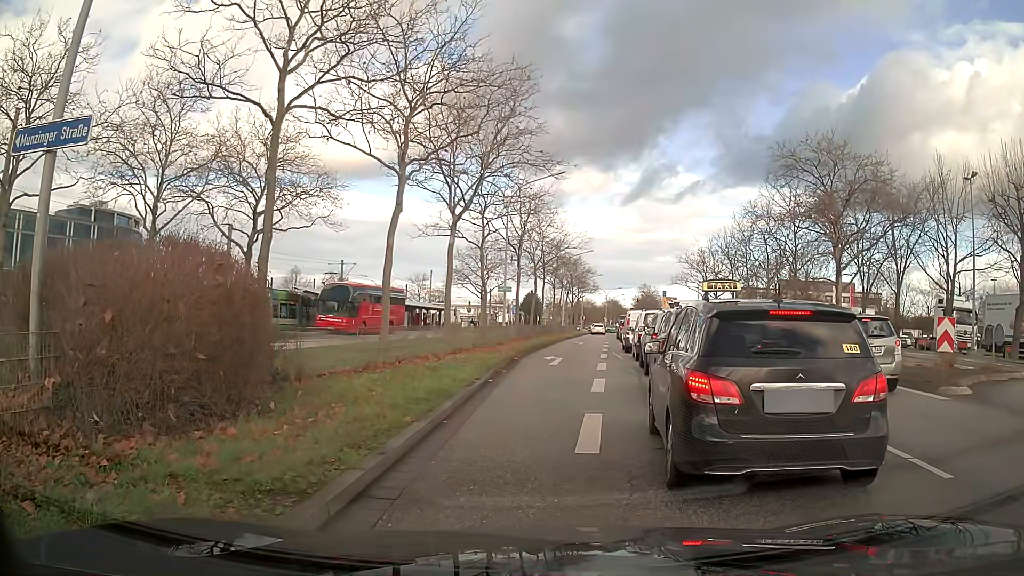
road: primary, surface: asphalt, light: Day
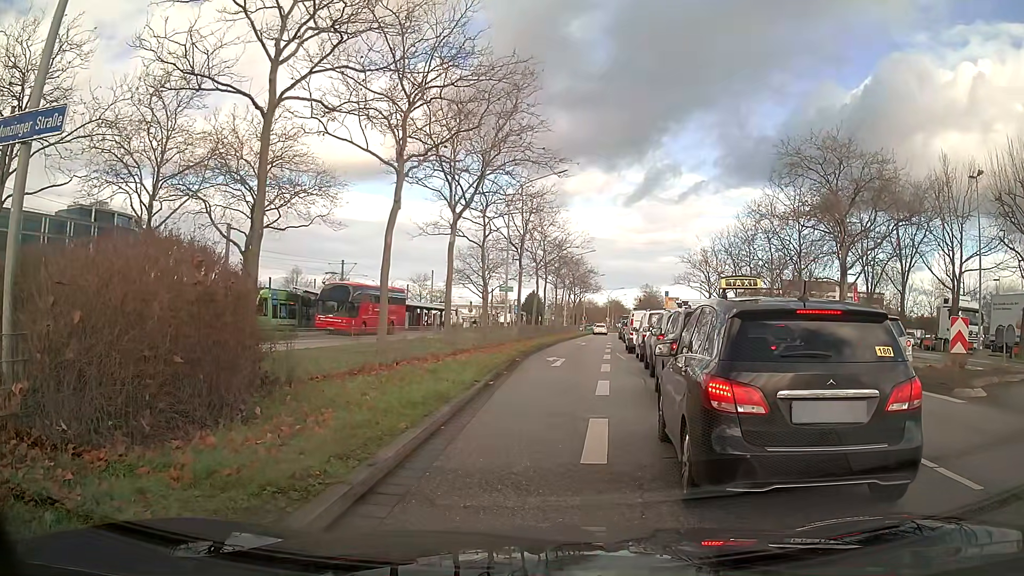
(0.0, +0.5) m; 0°
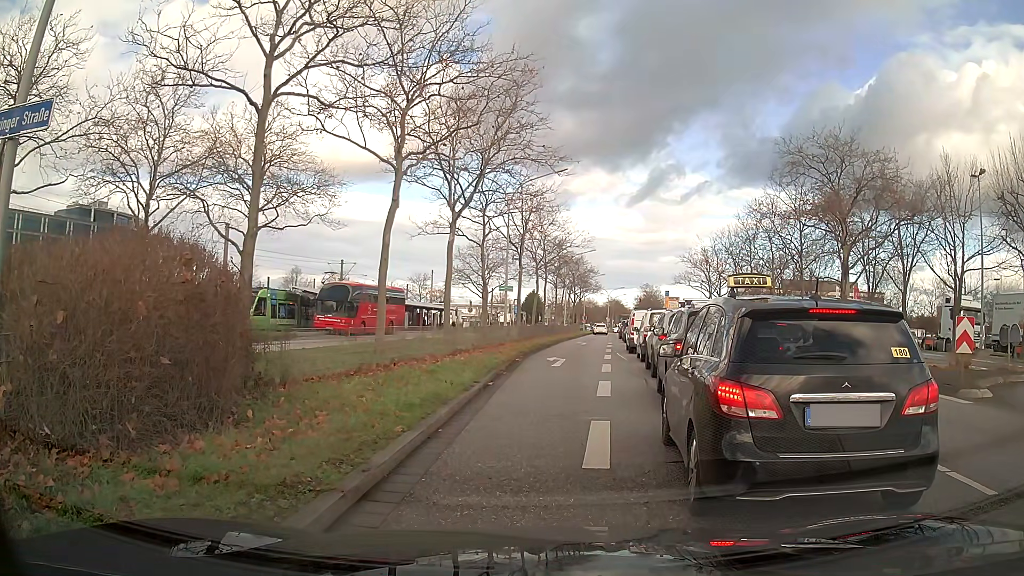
(0.0, +0.3) m; 0°
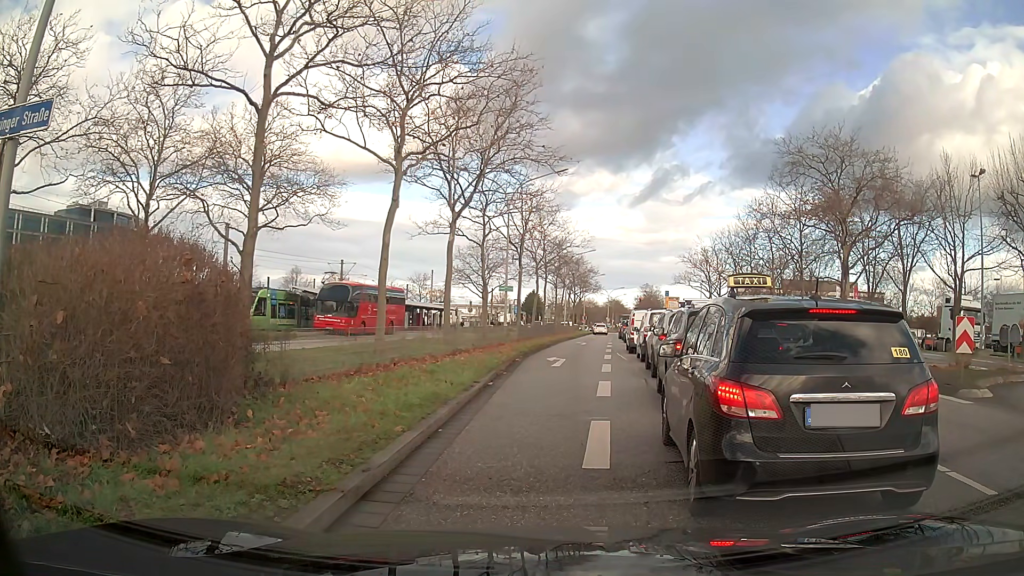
(0.0, 0.0) m; 0°
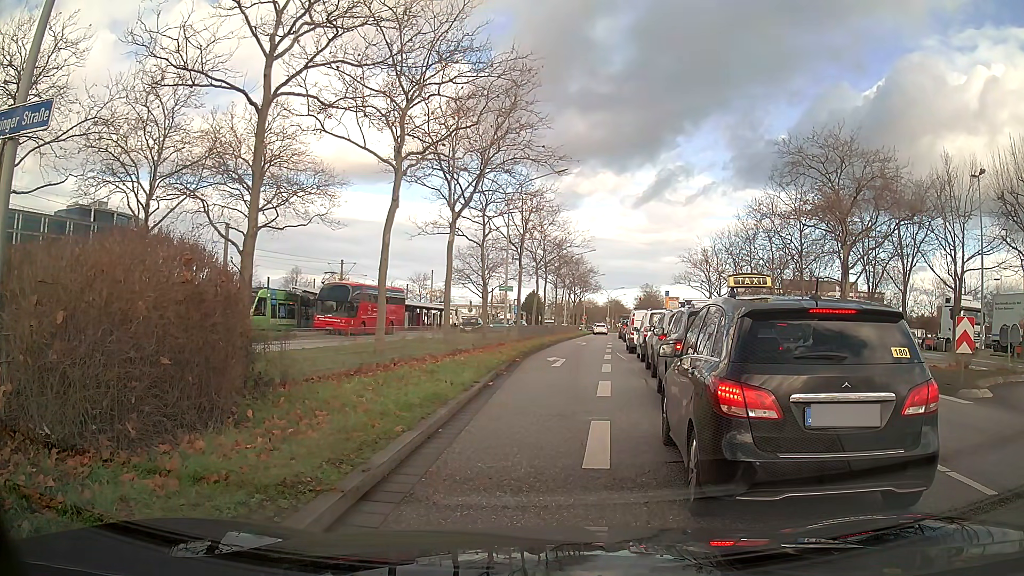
(0.0, 0.0) m; 0°
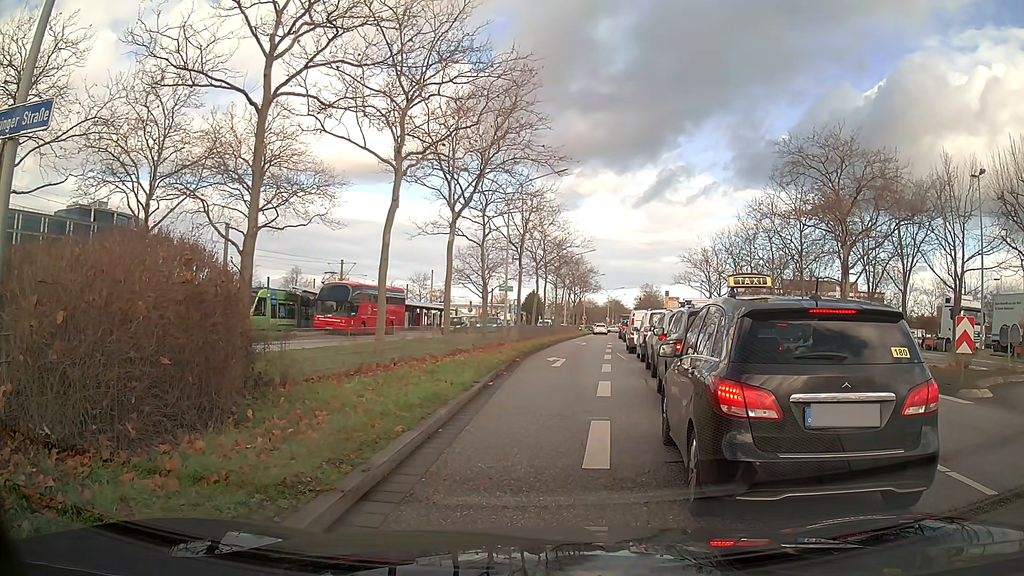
(0.0, 0.0) m; 0°
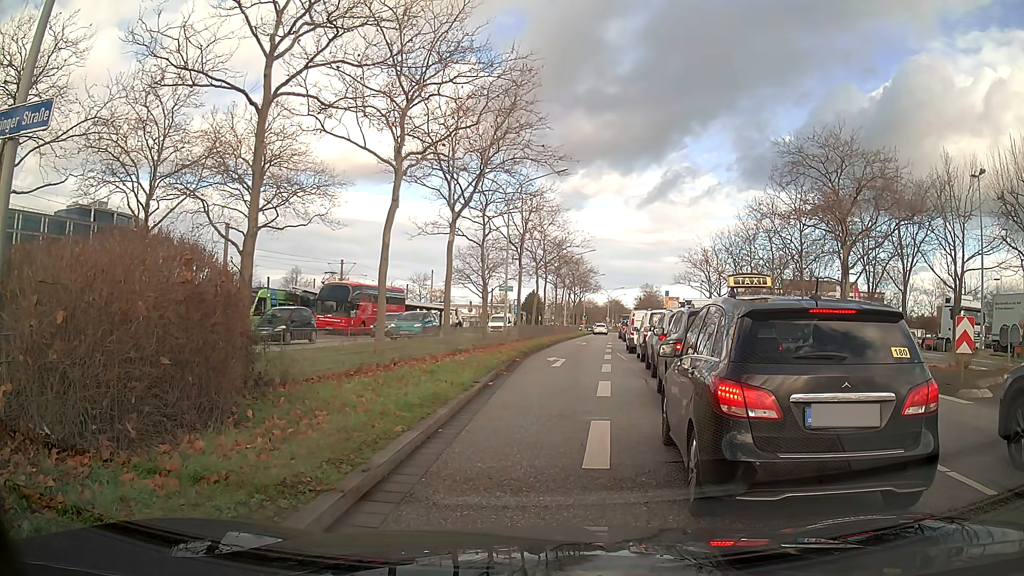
(0.0, 0.0) m; 0°
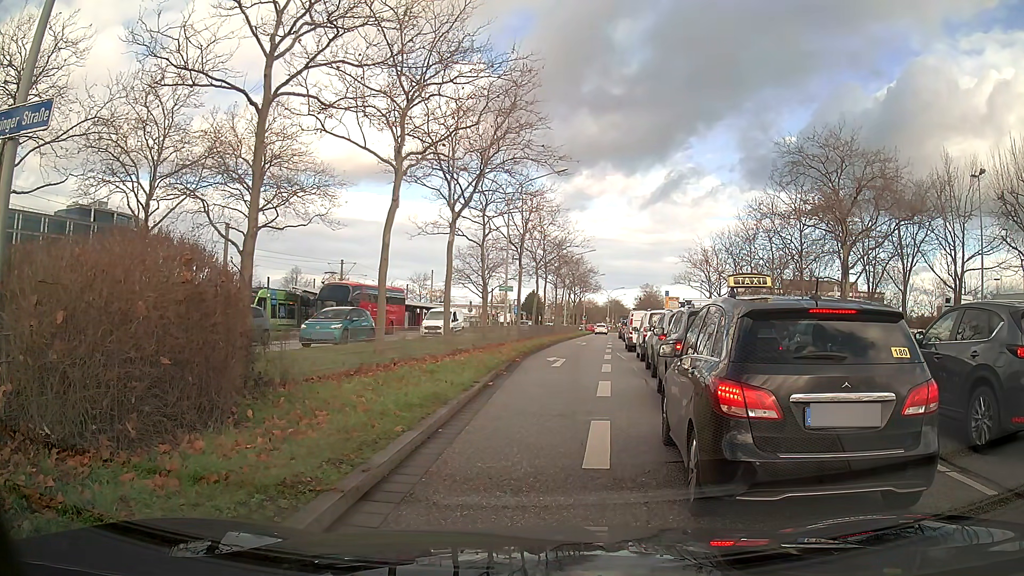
(0.0, 0.0) m; 0°
(0, +10) (+1, +20) (+1, +30) (+2, +40) (+3, +50) (+5, +60) (+6, +70) (+7, +80) (+8, +90) (+9, +99) m
